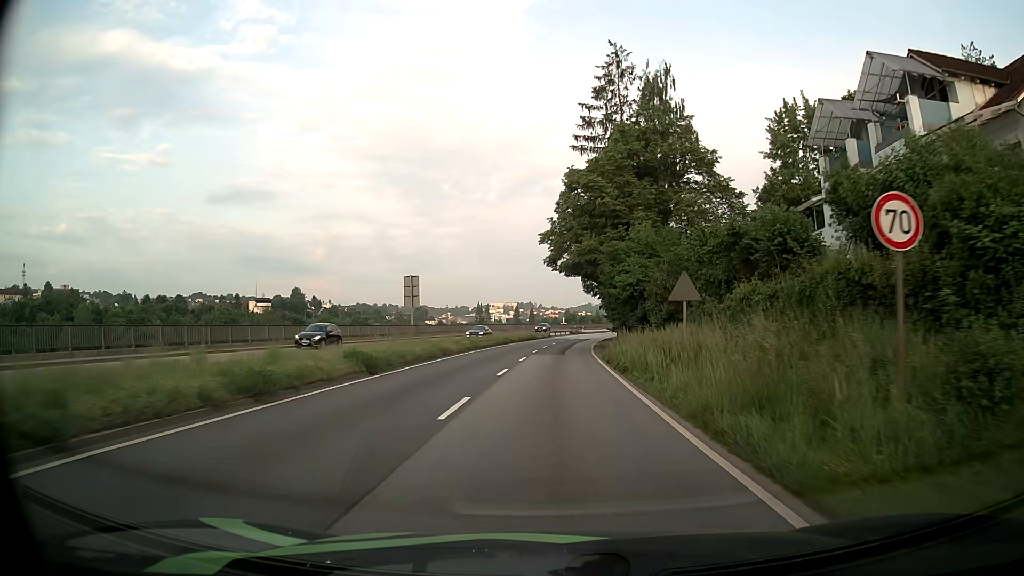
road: primary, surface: asphalt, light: Day
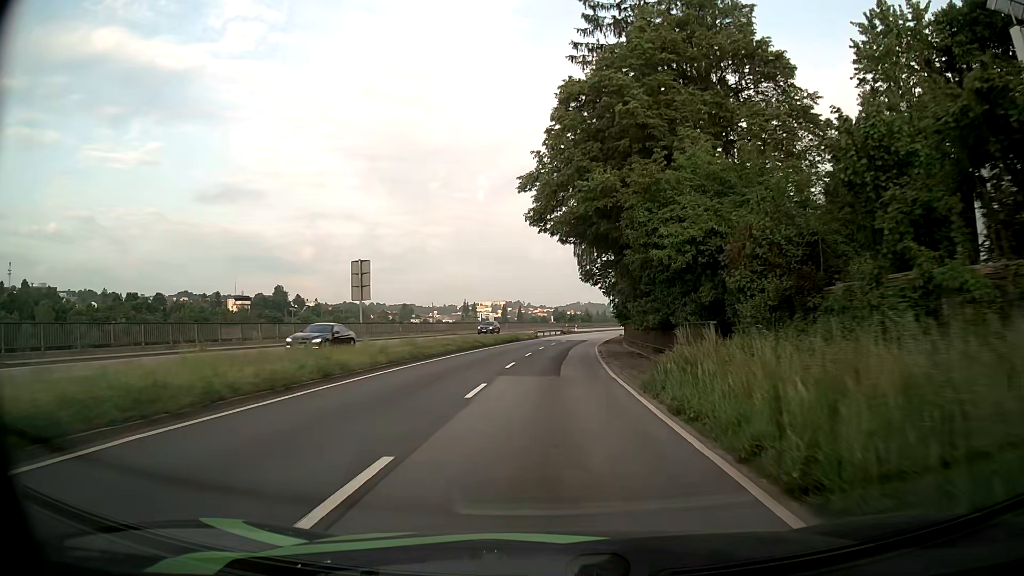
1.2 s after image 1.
(+0.1, +15.4) m; +1°
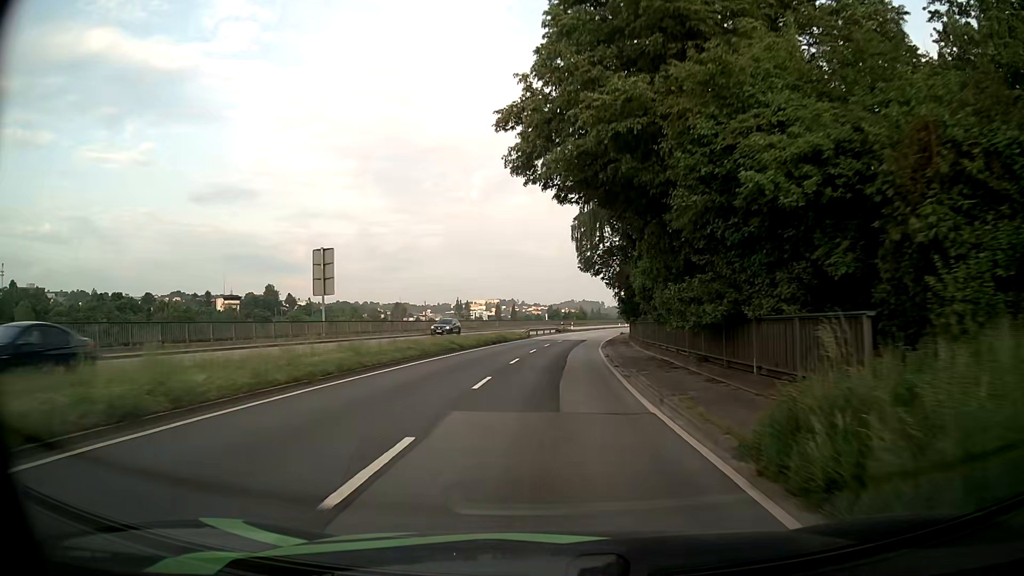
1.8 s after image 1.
(0.0, +8.0) m; 0°
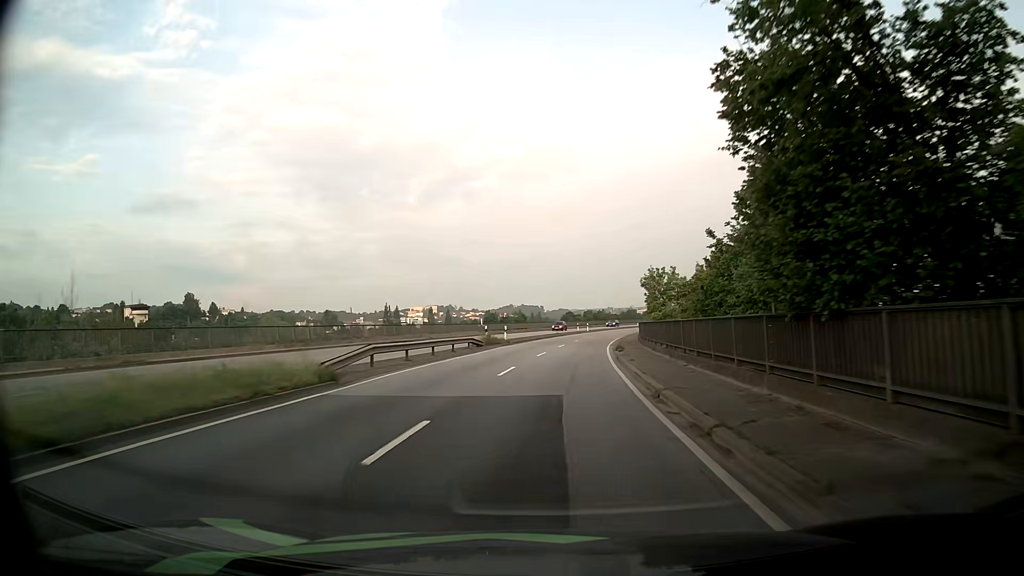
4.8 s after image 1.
(+1.7, +44.0) m; +5°
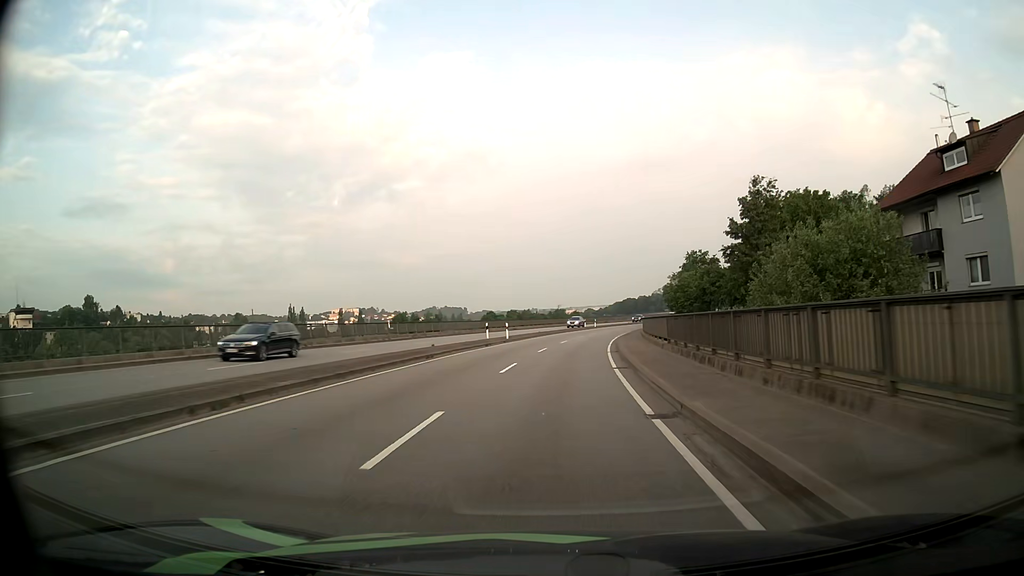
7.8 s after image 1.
(+2.8, +48.0) m; +6°
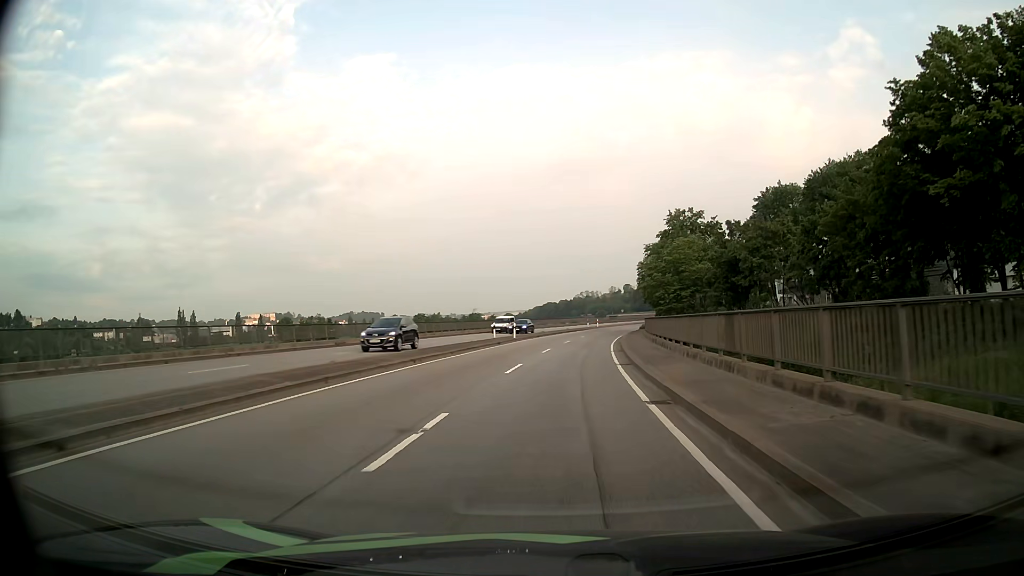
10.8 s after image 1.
(+3.2, +48.0) m; +7°
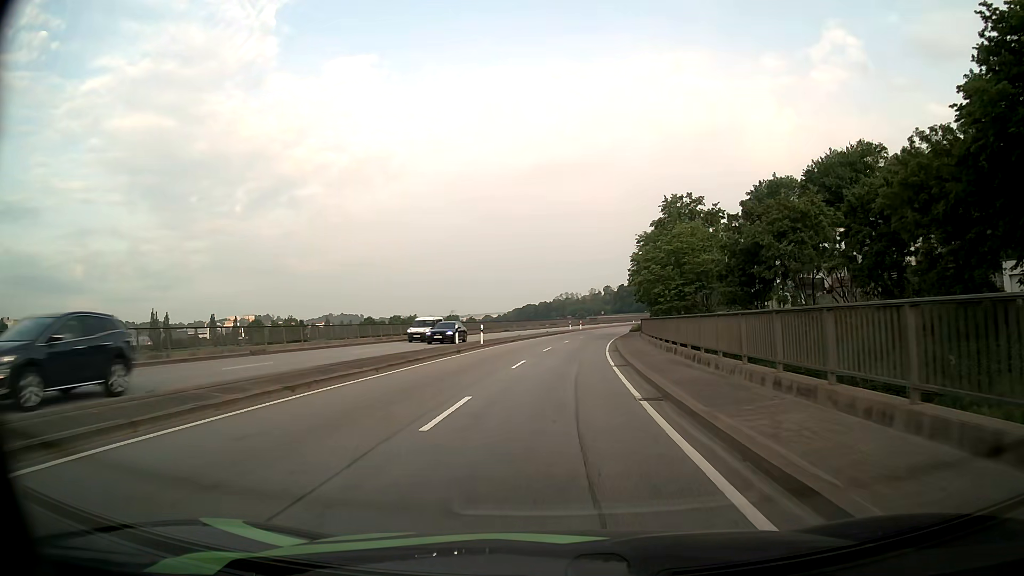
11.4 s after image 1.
(+0.1, +9.4) m; +2°
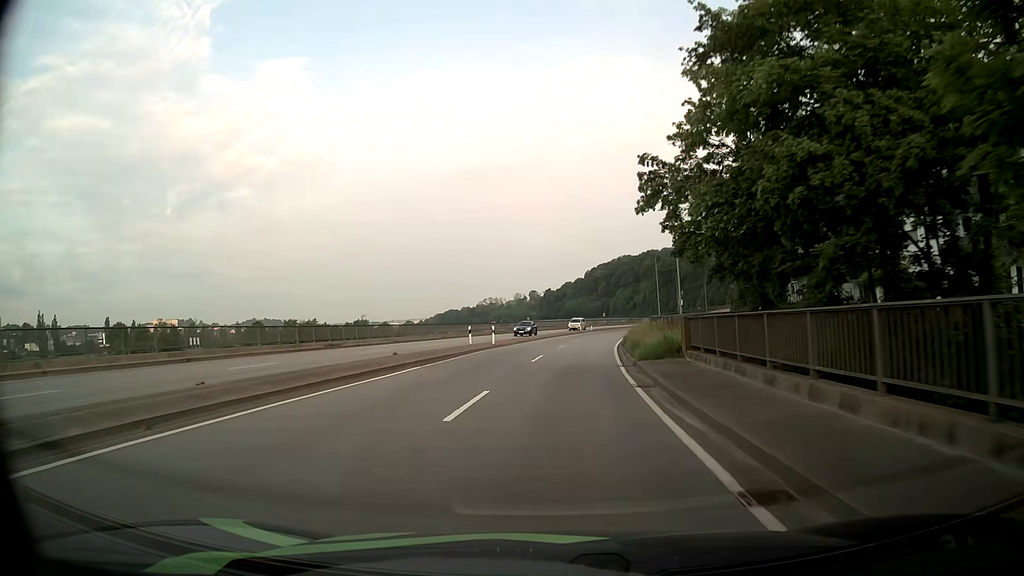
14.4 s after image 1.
(+2.8, +46.9) m; +6°
(0, +10) (+1, +20) (+1, +30) (+2, +40) (+3, +50) (+5, +60) (+7, +70) (+8, +79) (+11, +89) (+13, +99) m
